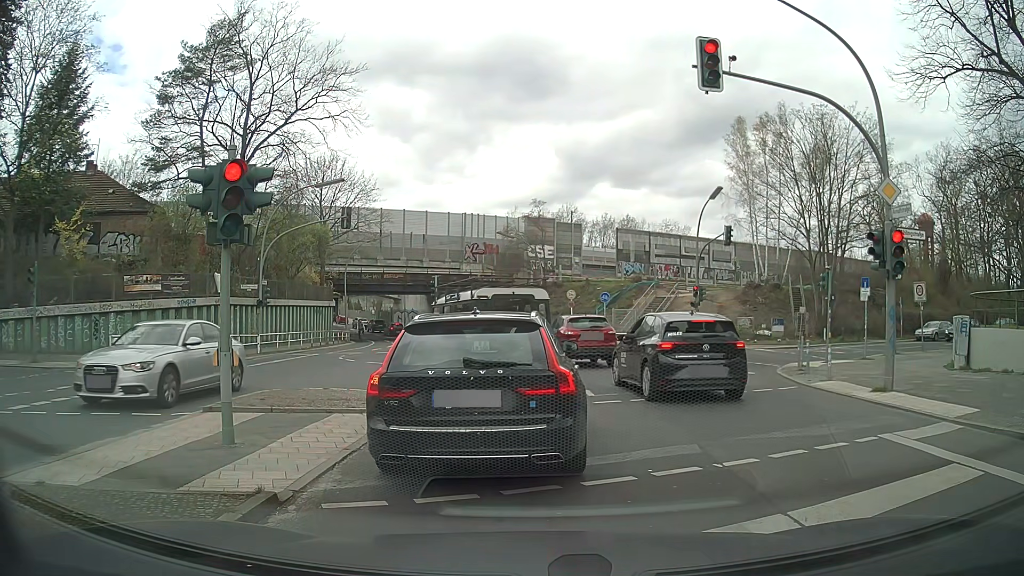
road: secondary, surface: asphalt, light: Day
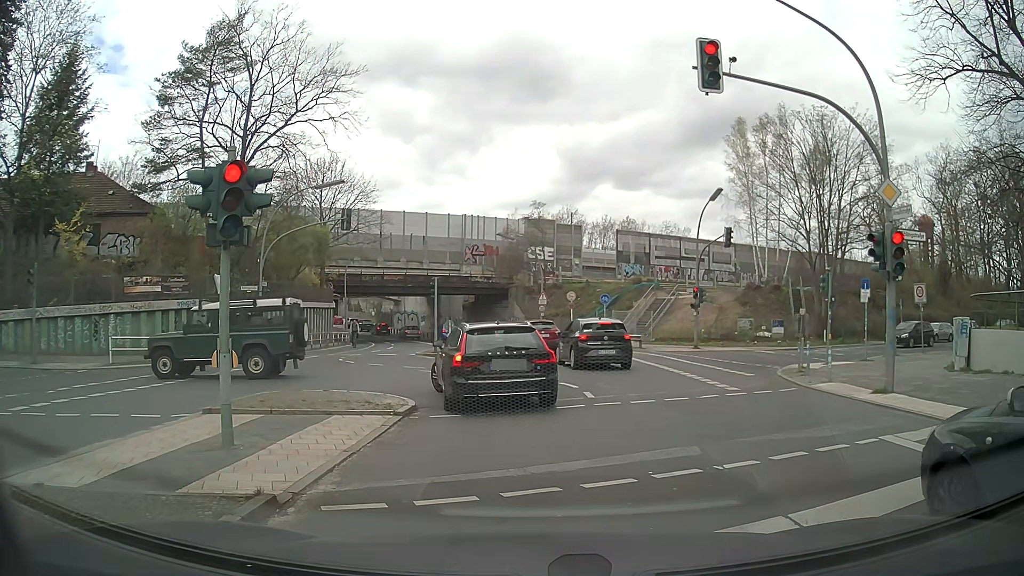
(0.0, 0.0) m; 0°
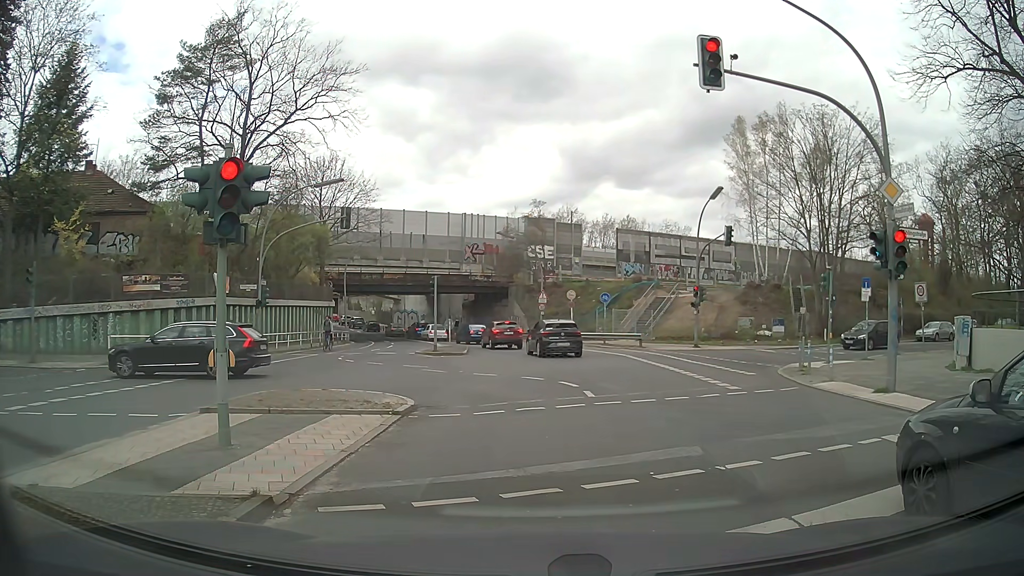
(0.0, +0.1) m; 0°
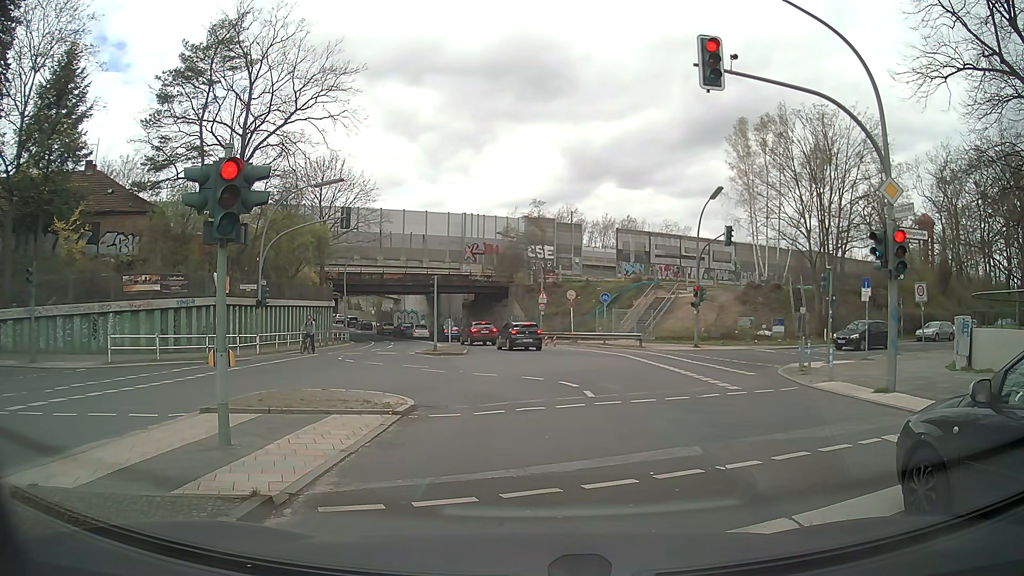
(0.0, 0.0) m; 0°
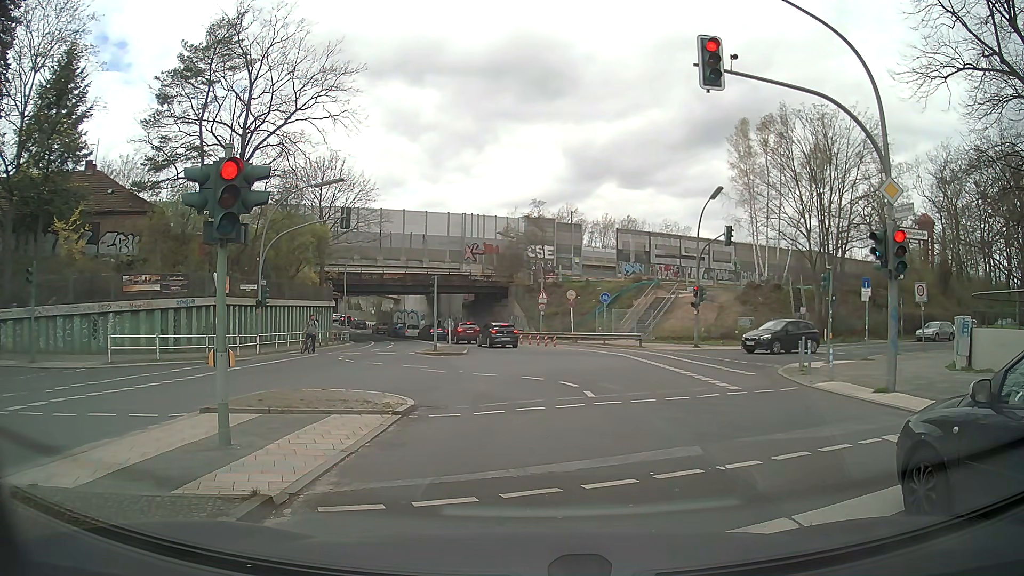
(0.0, 0.0) m; 0°
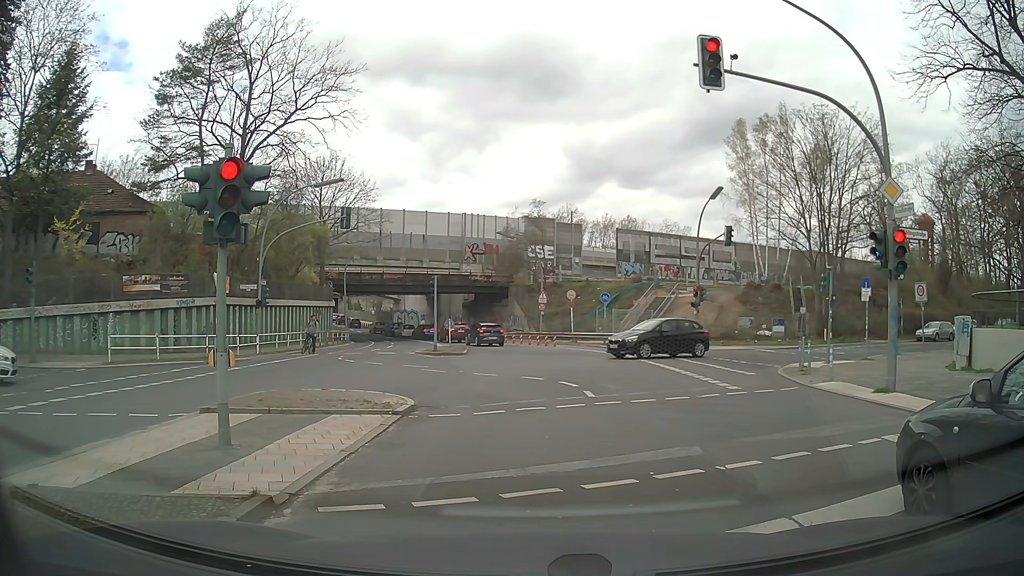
(0.0, 0.0) m; 0°
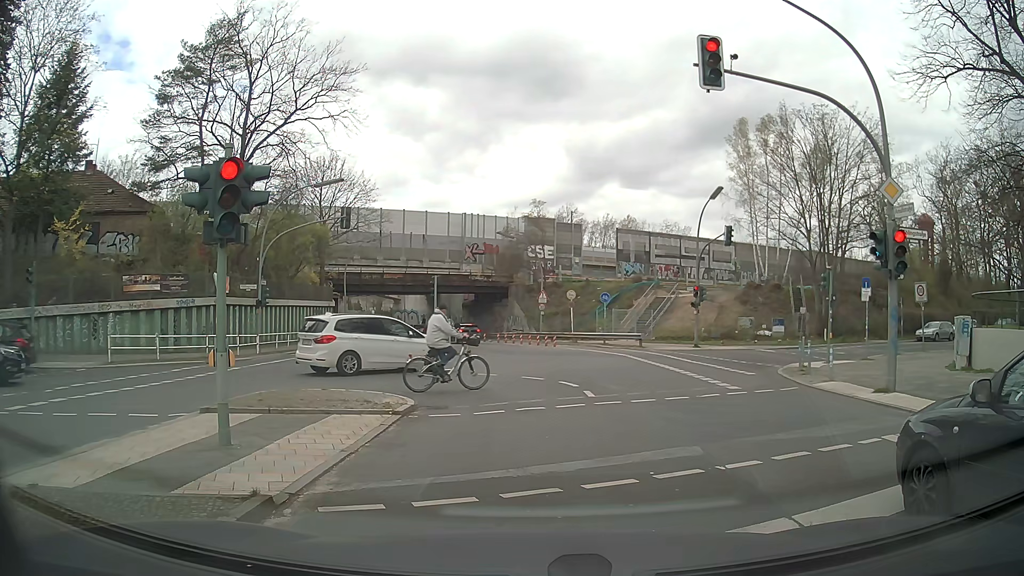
(0.0, 0.0) m; 0°
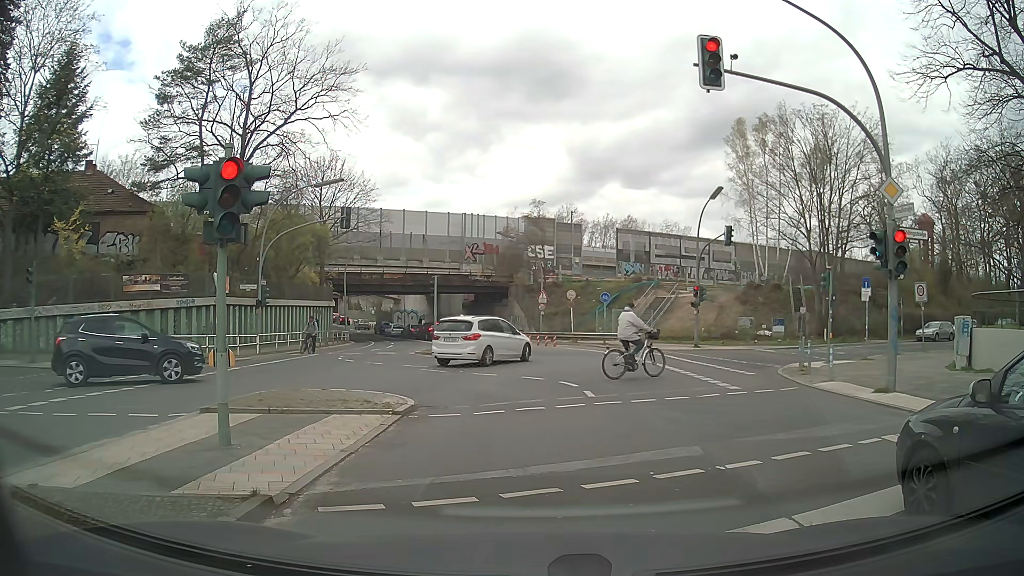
(0.0, 0.0) m; 0°
